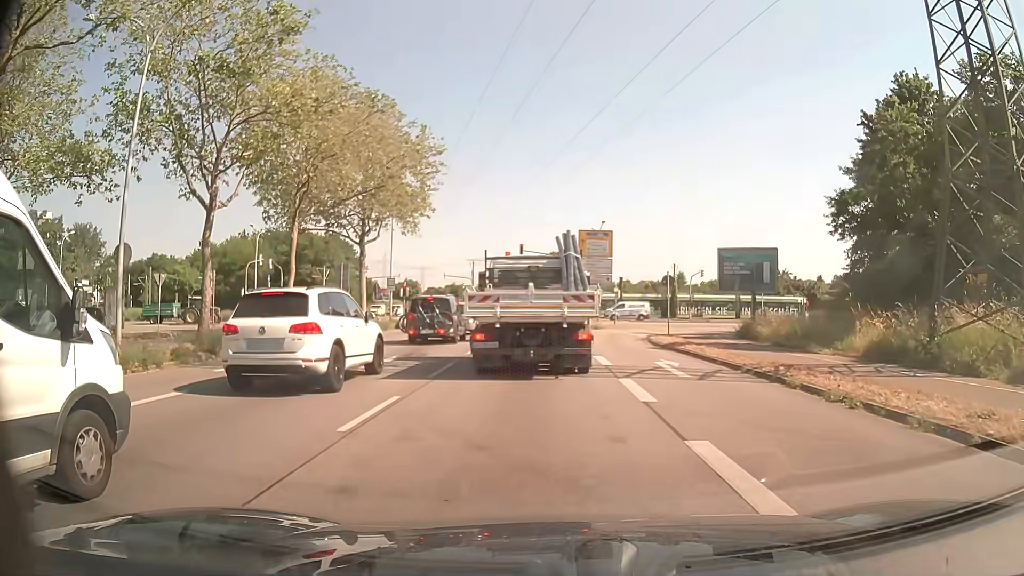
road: primary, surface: asphalt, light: Day
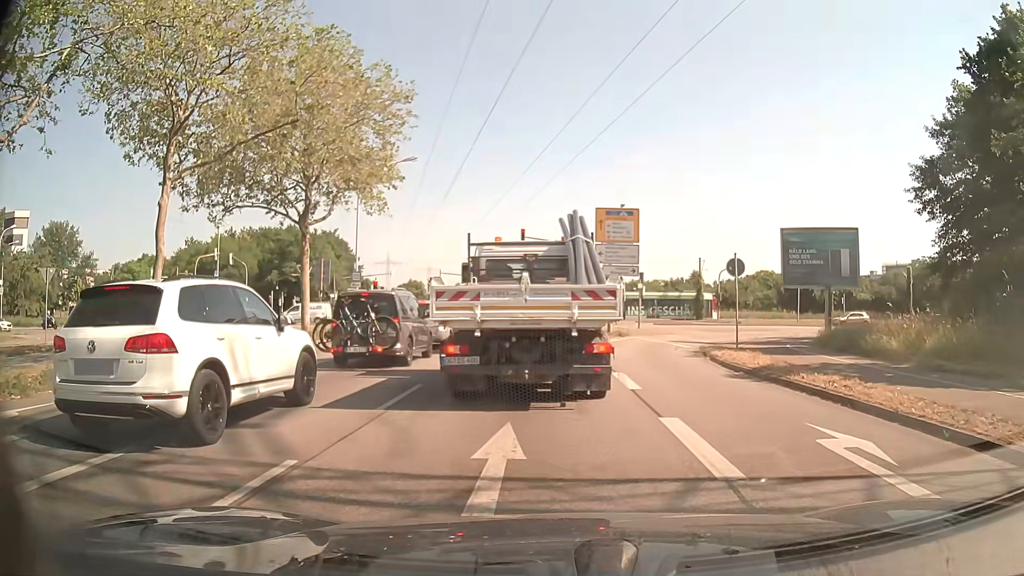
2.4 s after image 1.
(-0.2, +10.3) m; -1°
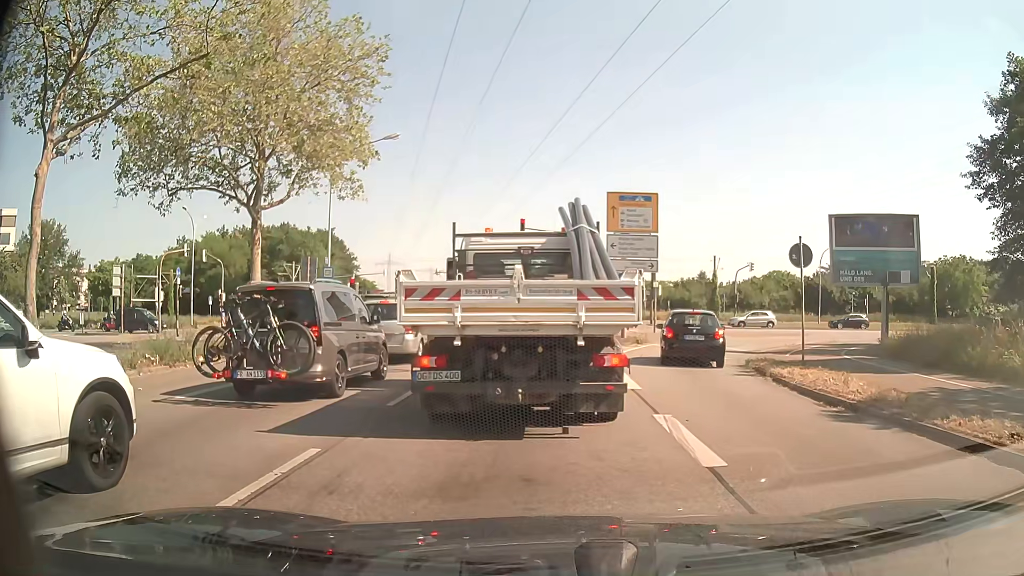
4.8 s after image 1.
(0.0, +5.3) m; -1°
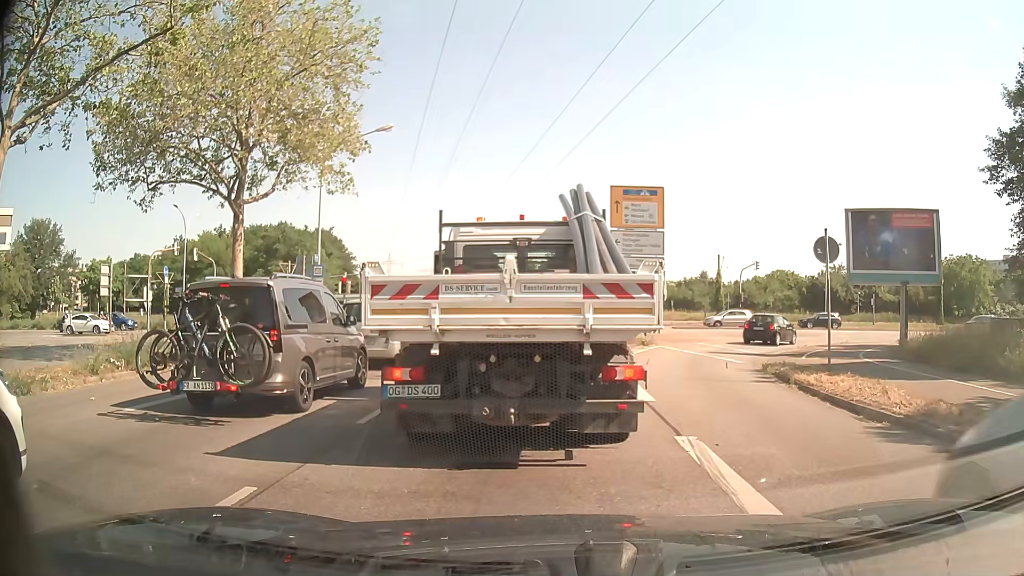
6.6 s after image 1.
(0.0, +1.4) m; 0°
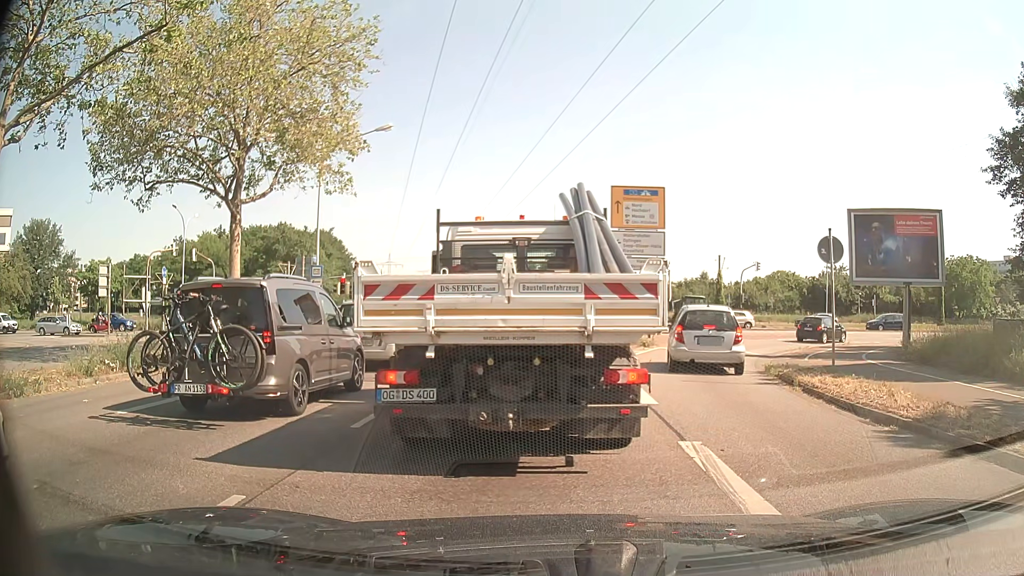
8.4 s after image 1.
(0.0, +0.3) m; 0°
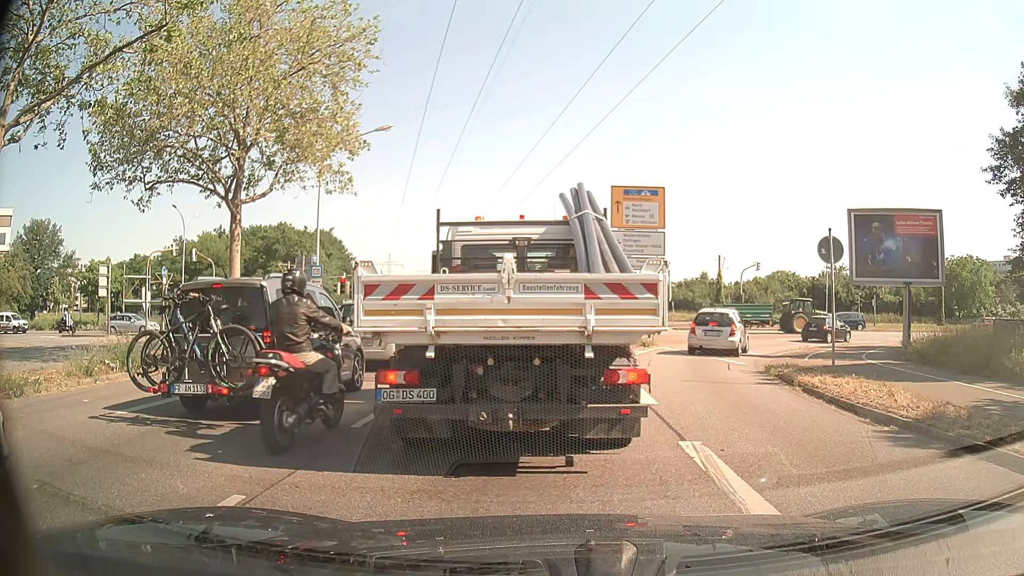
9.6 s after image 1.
(0.0, 0.0) m; 0°
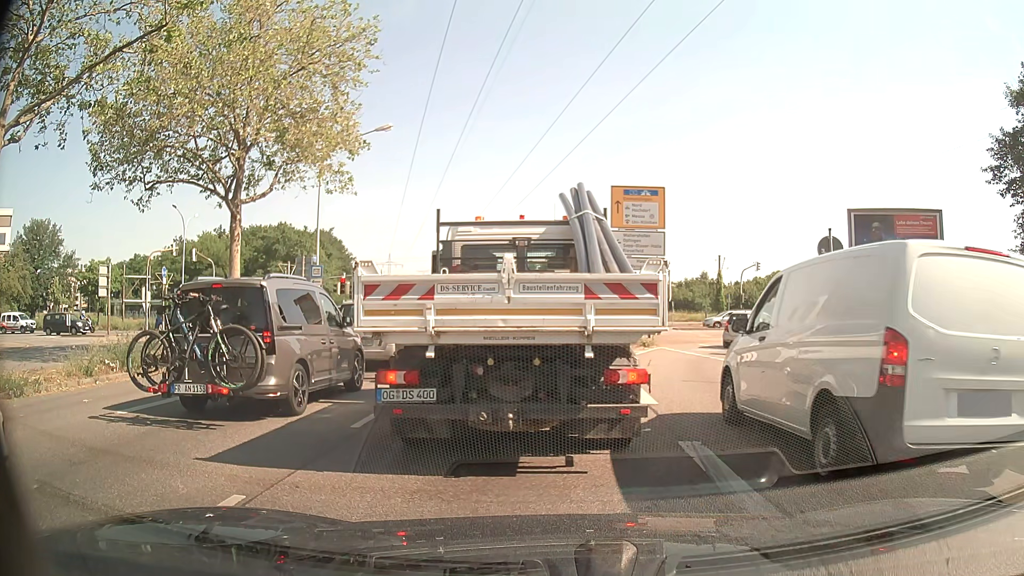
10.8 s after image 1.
(0.0, 0.0) m; 0°
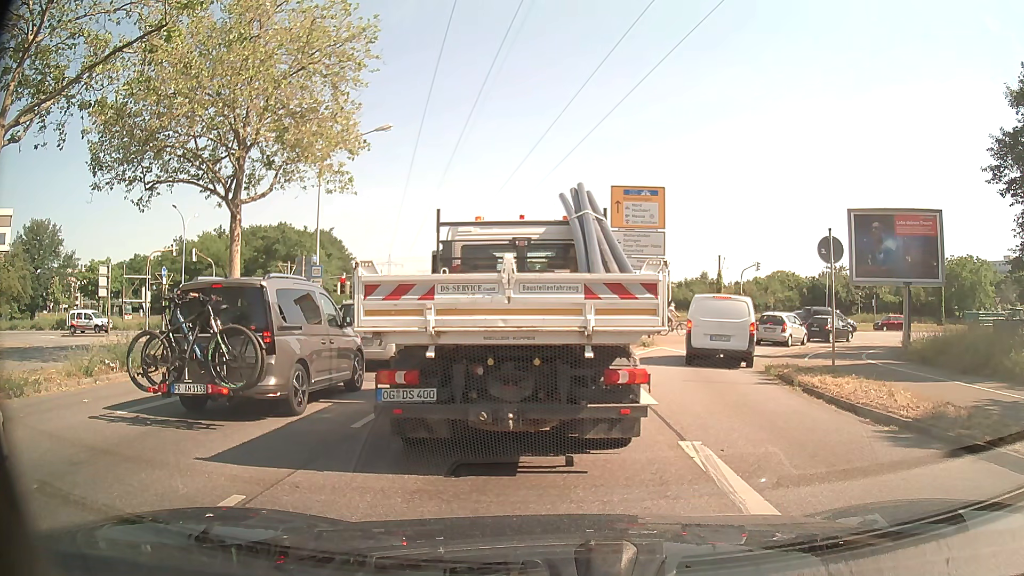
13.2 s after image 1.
(0.0, 0.0) m; 0°
